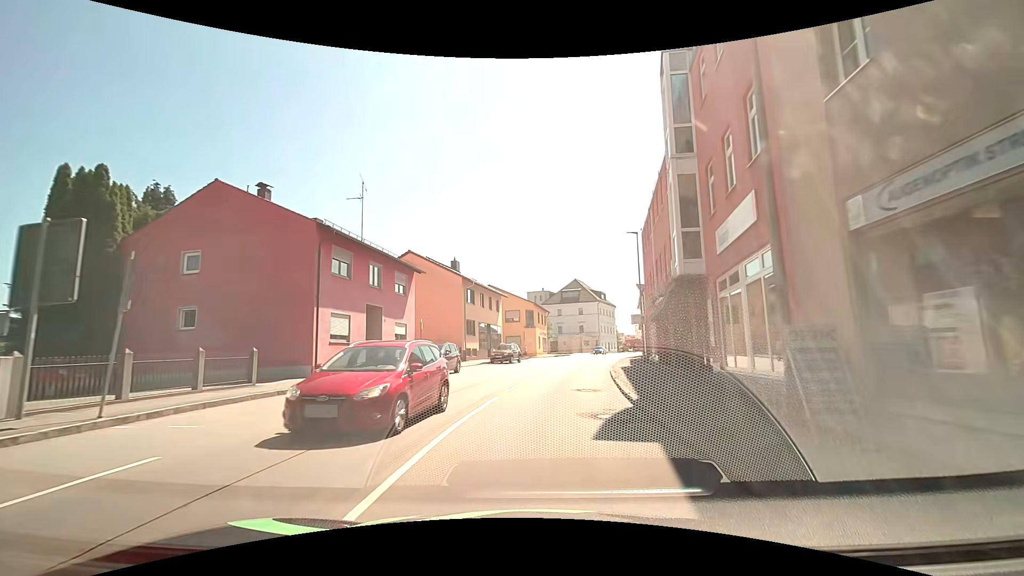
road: tertiary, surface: asphalt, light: Day
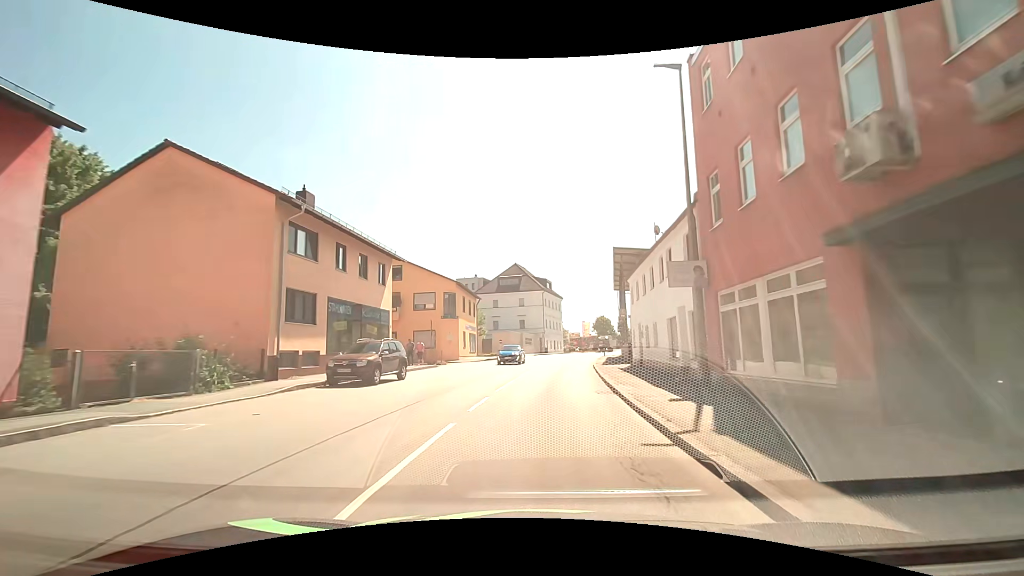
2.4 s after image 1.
(+1.3, +22.7) m; +7°
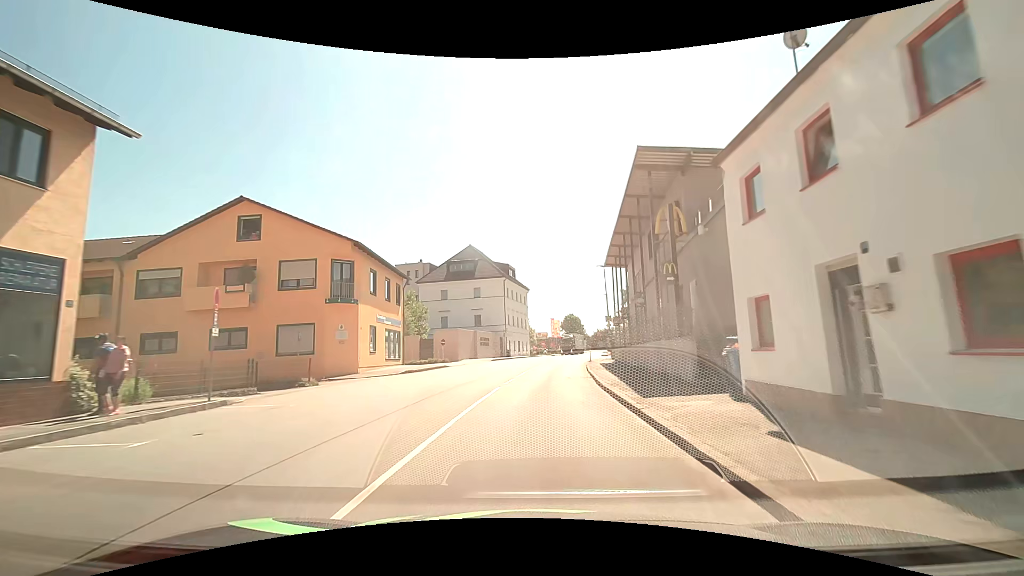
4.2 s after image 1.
(+0.6, +19.5) m; +3°
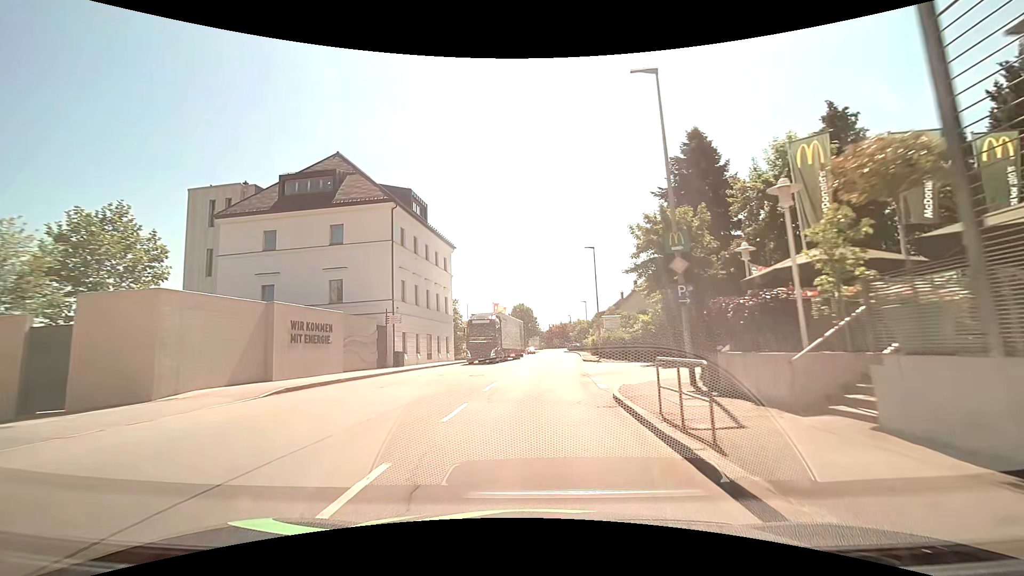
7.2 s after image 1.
(+2.2, +36.3) m; +6°
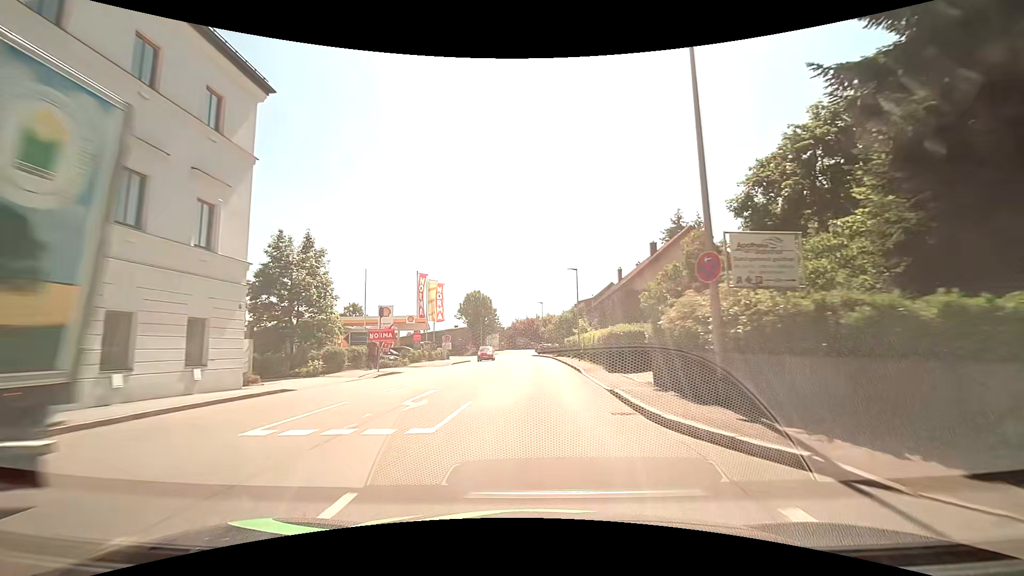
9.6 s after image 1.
(+1.3, +31.1) m; +4°
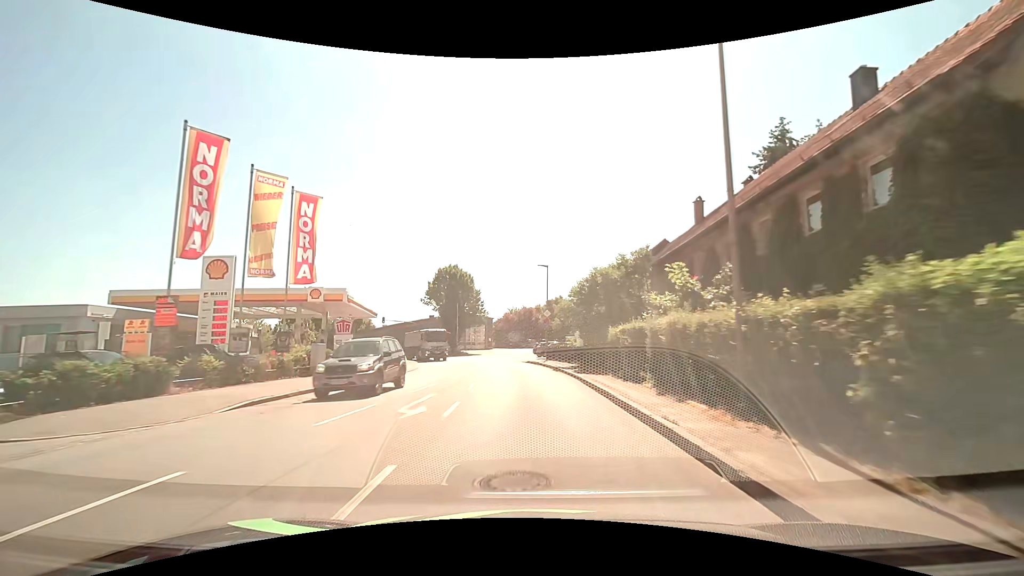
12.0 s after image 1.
(+0.3, +30.4) m; 0°
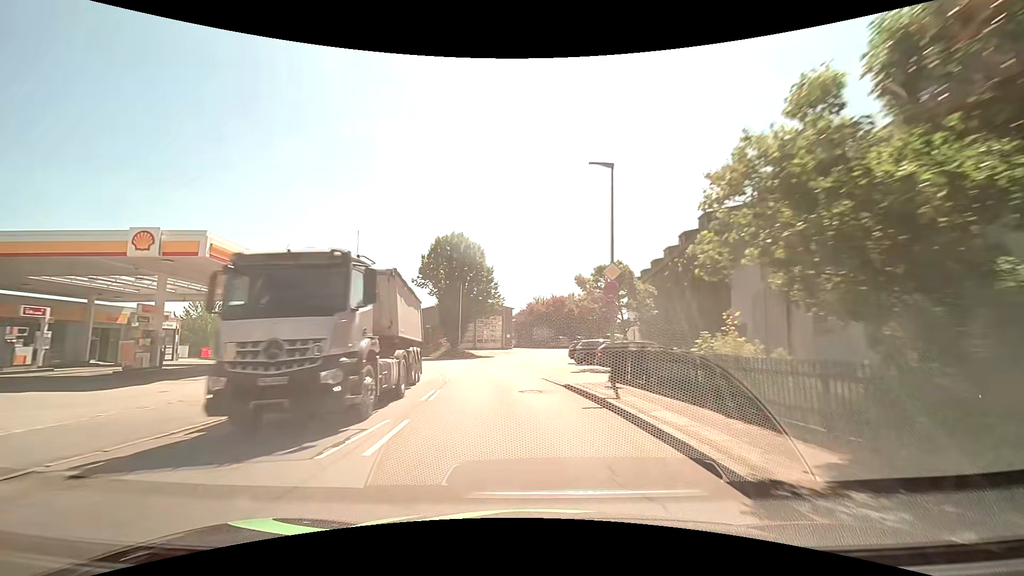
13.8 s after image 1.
(-0.2, +20.7) m; -2°
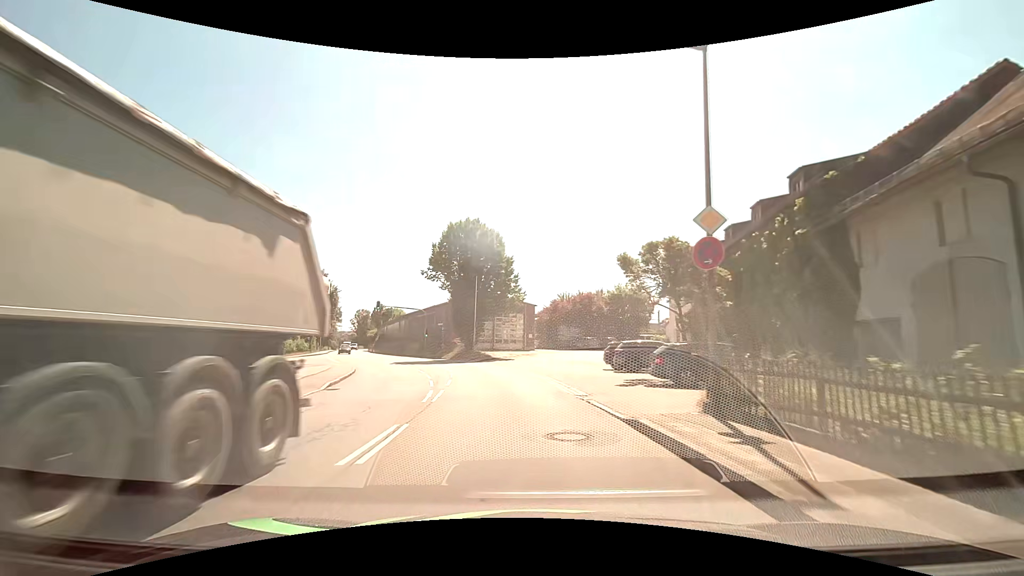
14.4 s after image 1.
(-0.2, +6.5) m; -3°
(0, +10) (-1, +20) (-3, +30) (-6, +39) (-9, +49) (-14, +58) (-18, +67) (-22, +76) (-26, +85) (-30, +94) m
